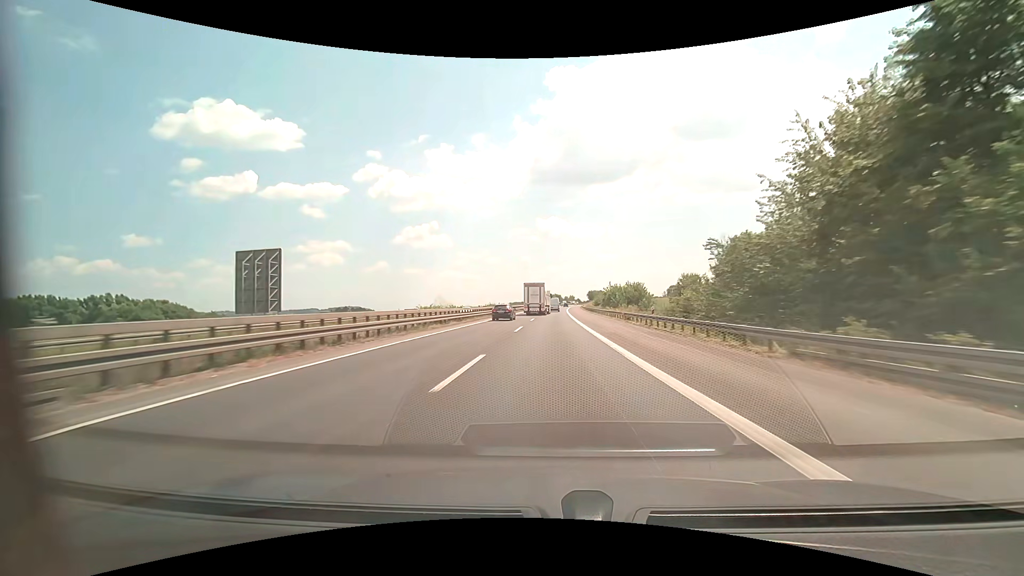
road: motorway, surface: asphalt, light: Day
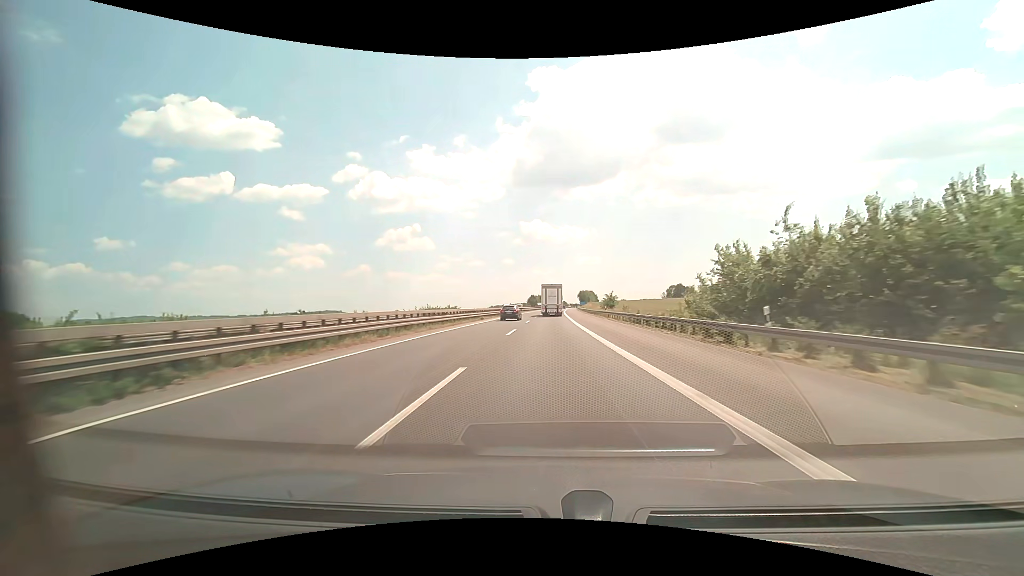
(+1.1, +74.8) m; +2°
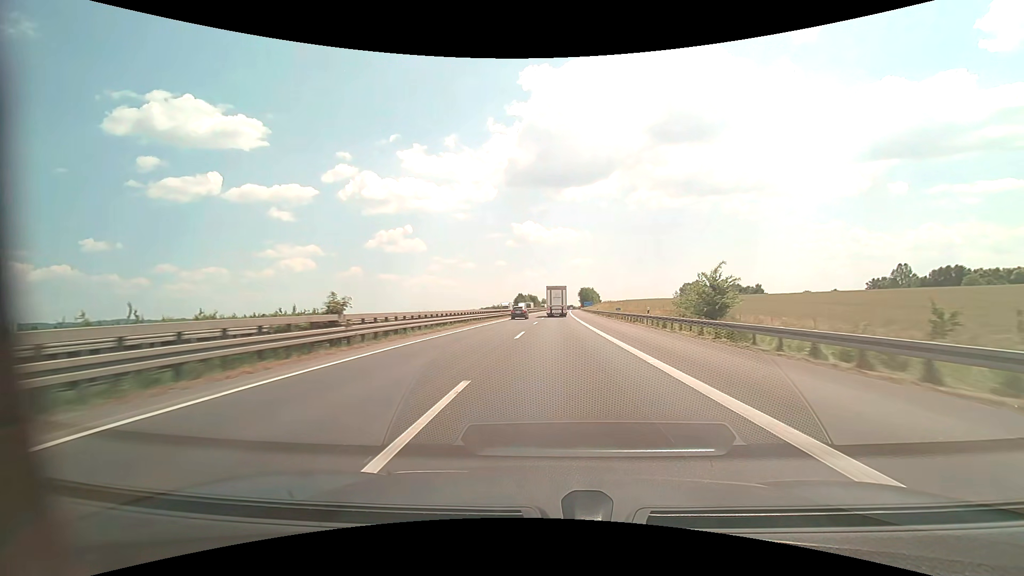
(+0.5, +74.0) m; +1°
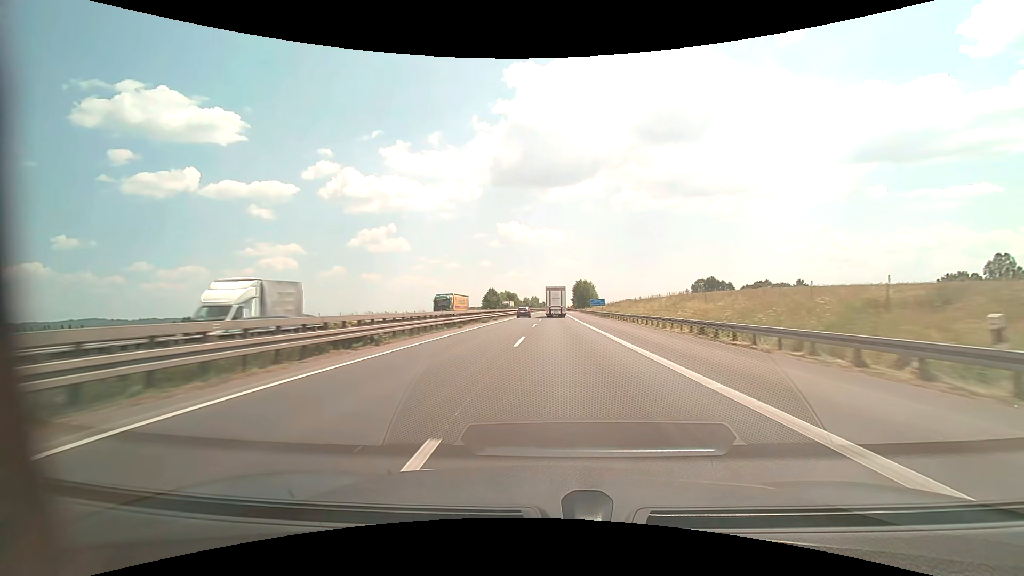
(+1.2, +76.0) m; +2°
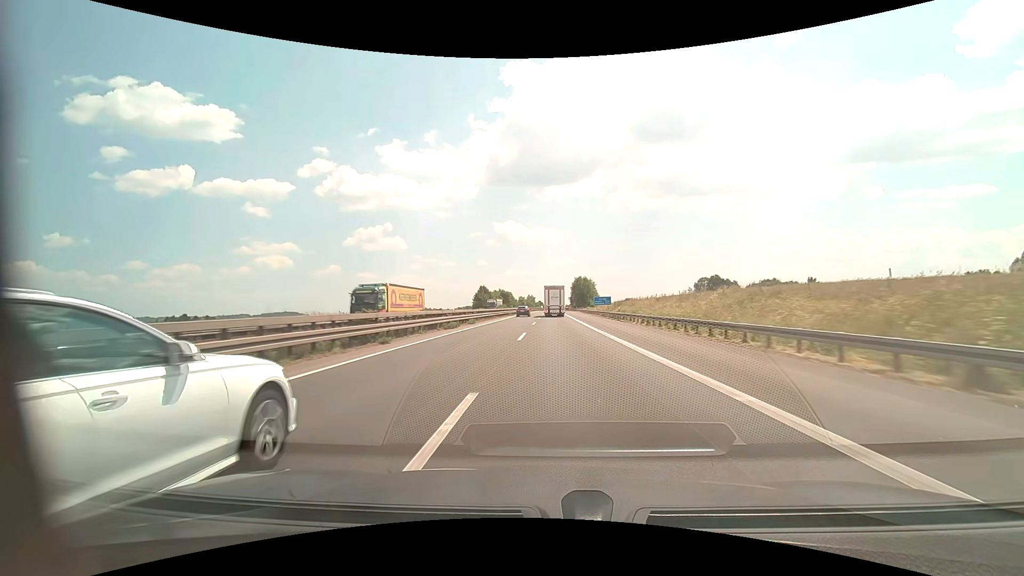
(+0.1, +15.5) m; 0°
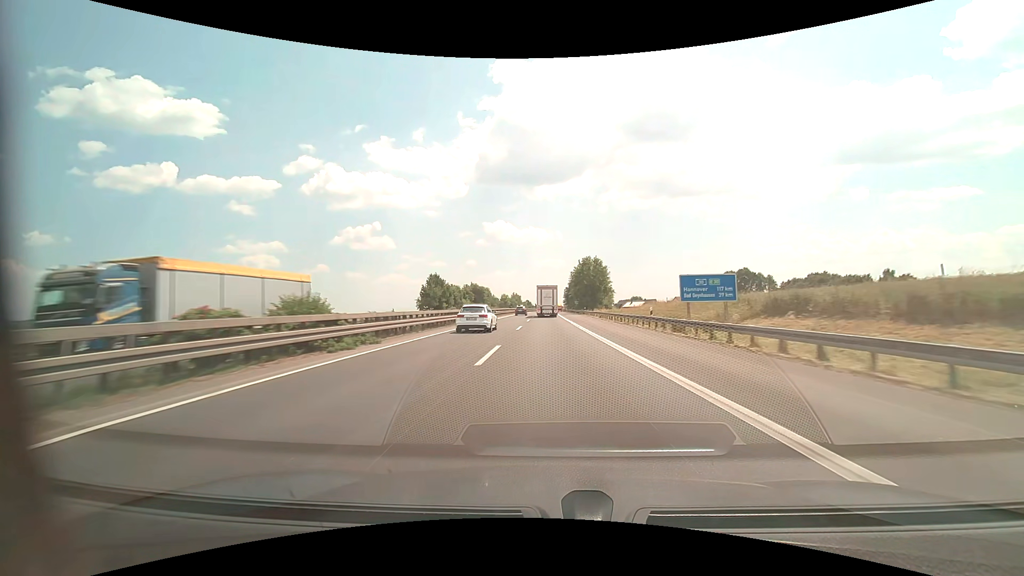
(+0.7, +62.6) m; +1°
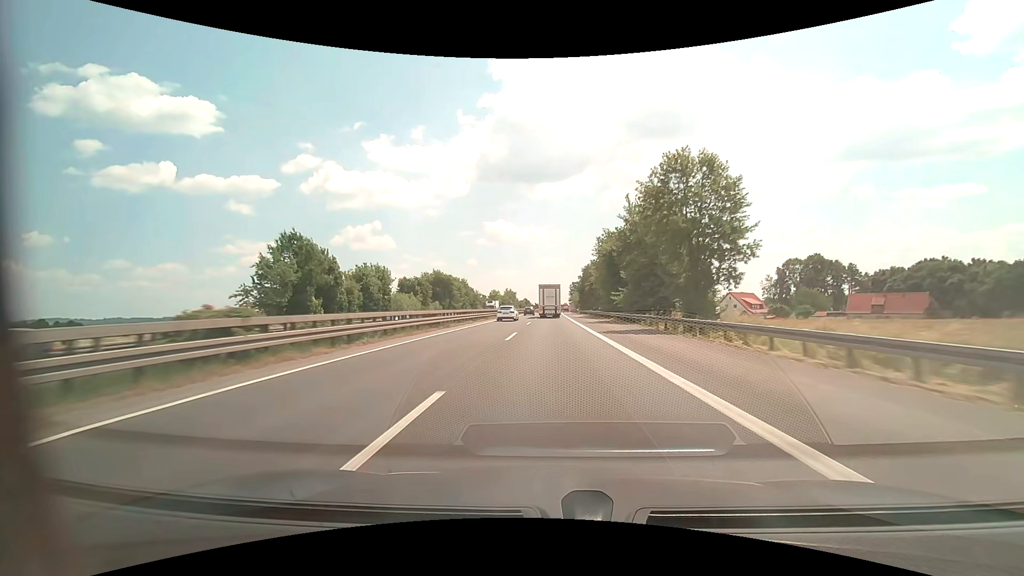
(0.0, +63.6) m; 0°
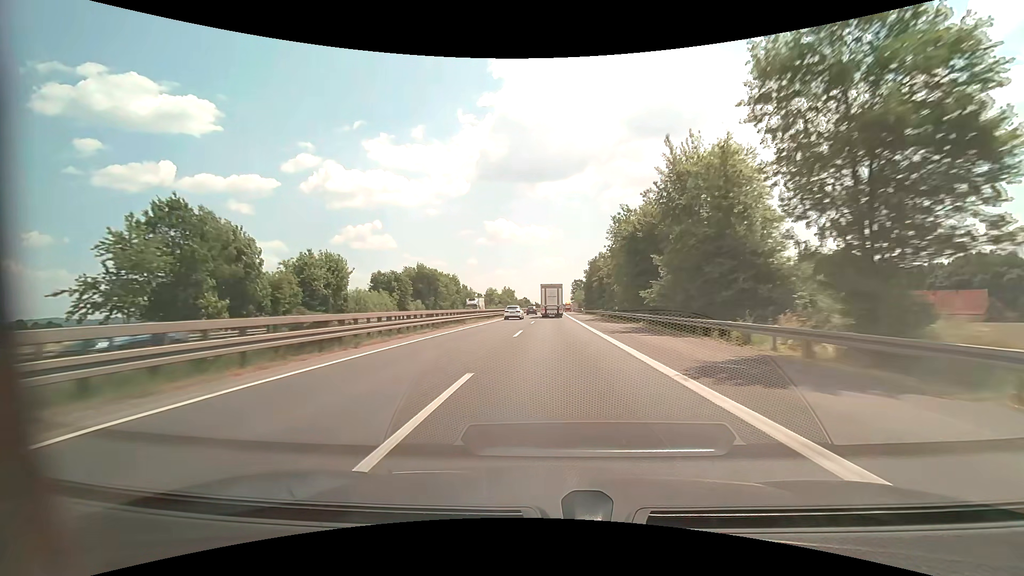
(0.0, +15.9) m; 0°
(0, +10) (0, +20) (0, +30) (0, +40) (0, +50) (0, +60) (0, +70) (+1, +80) (+1, +90) (+1, +100) m
